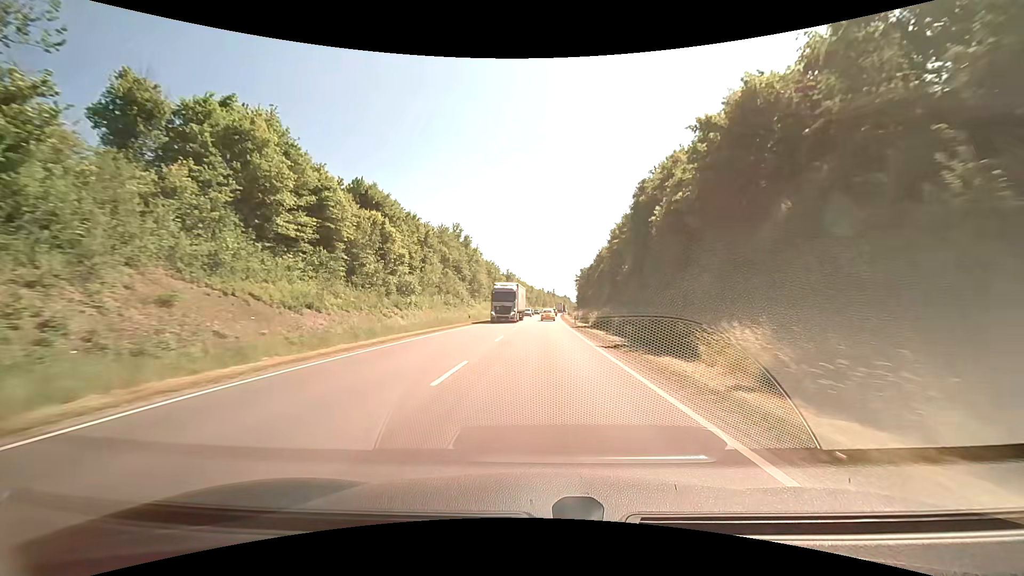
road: primary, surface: asphalt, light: Day
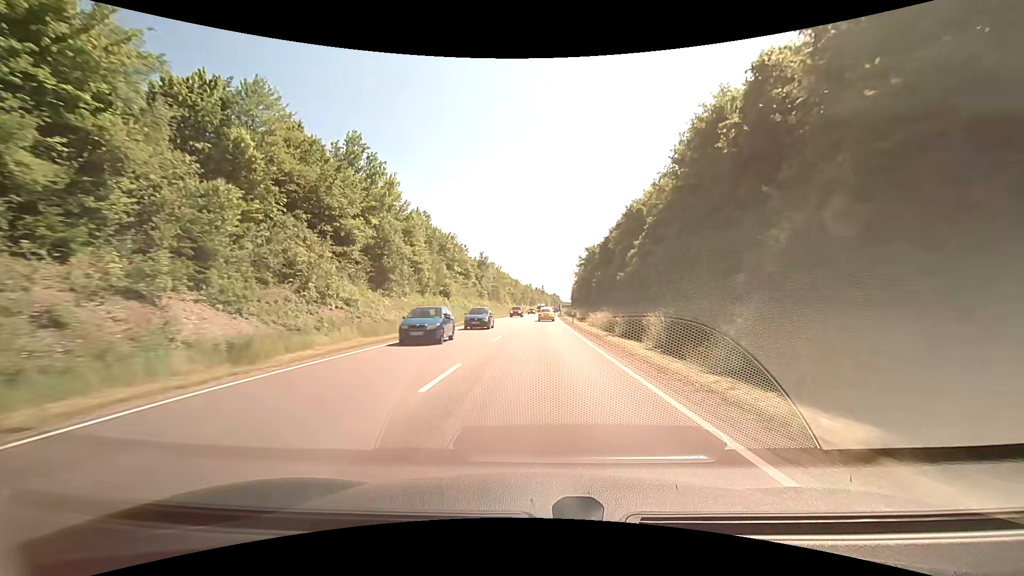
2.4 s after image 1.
(+0.4, +49.3) m; +1°
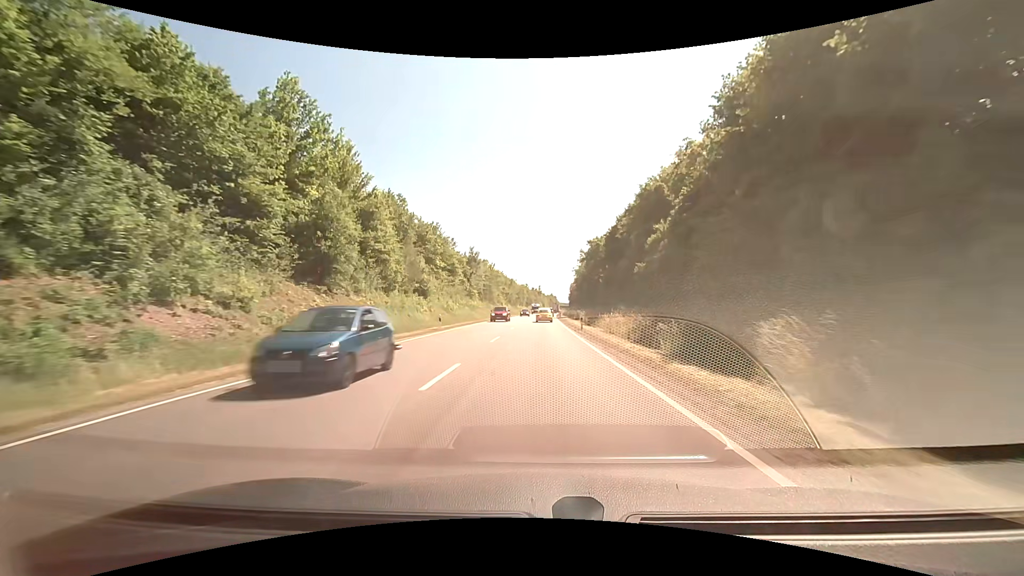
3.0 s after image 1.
(+0.1, +11.9) m; +1°
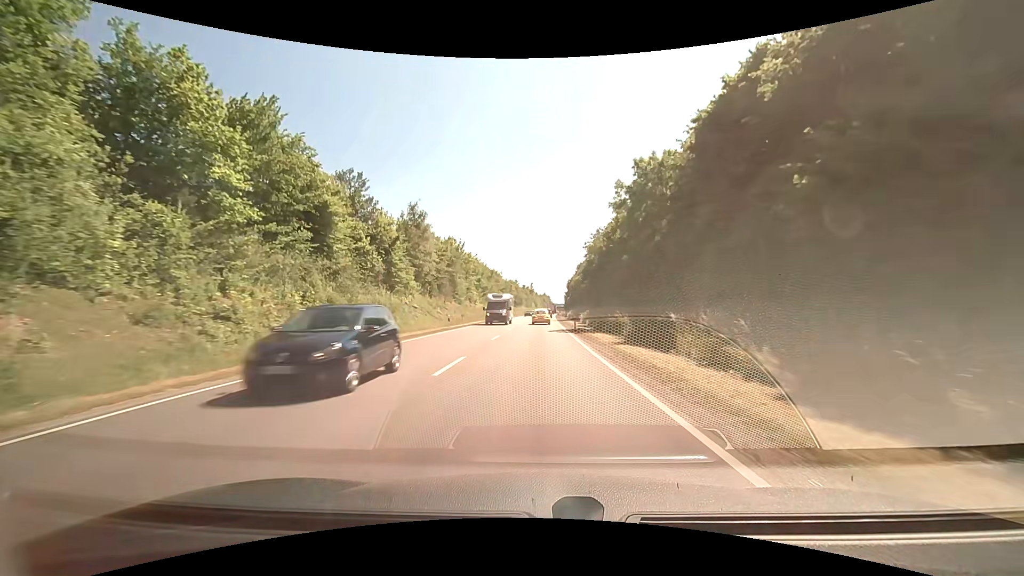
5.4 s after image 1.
(+0.3, +46.7) m; 0°
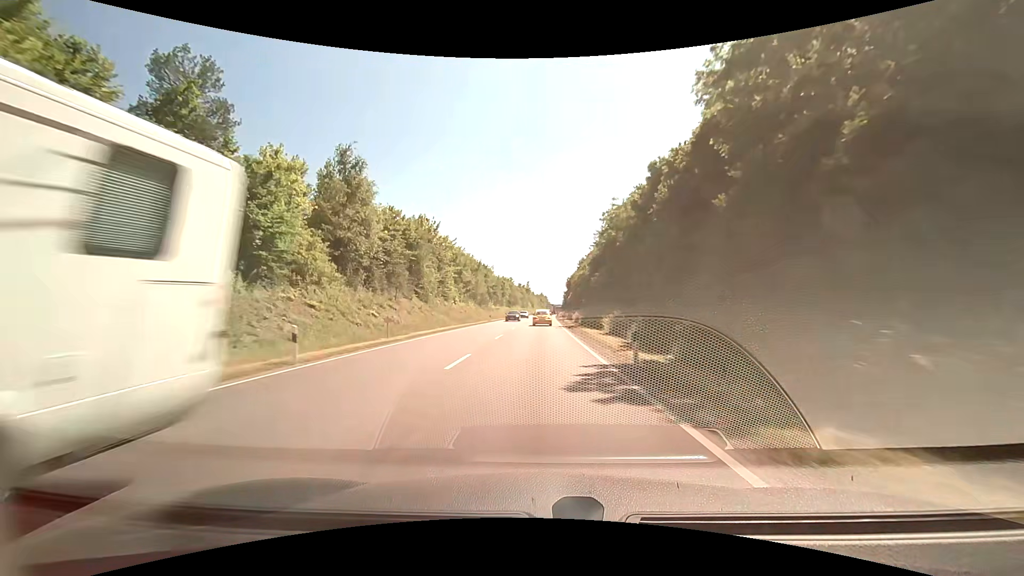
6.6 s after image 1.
(0.0, +23.1) m; 0°
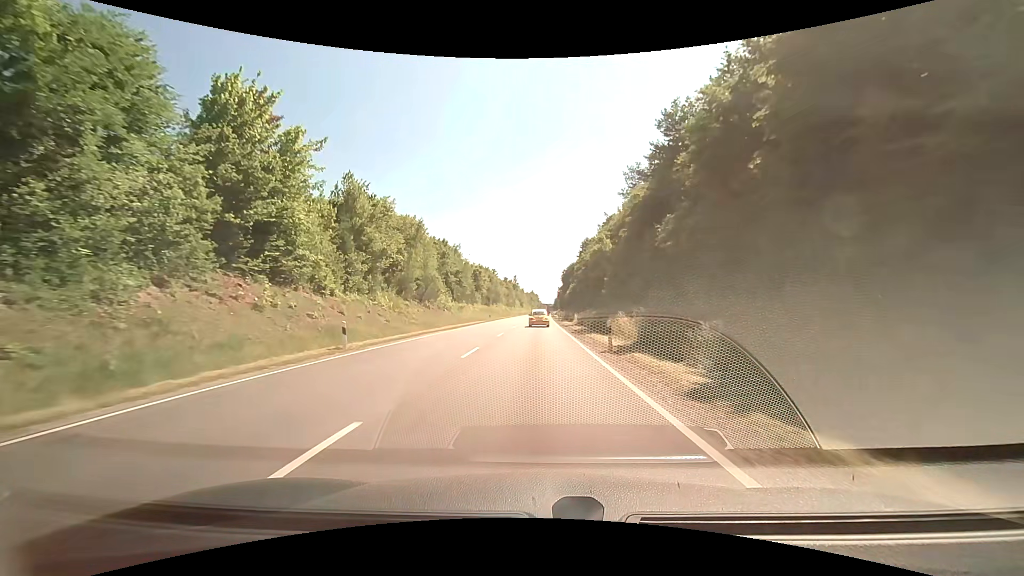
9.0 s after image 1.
(+0.6, +46.1) m; +1°
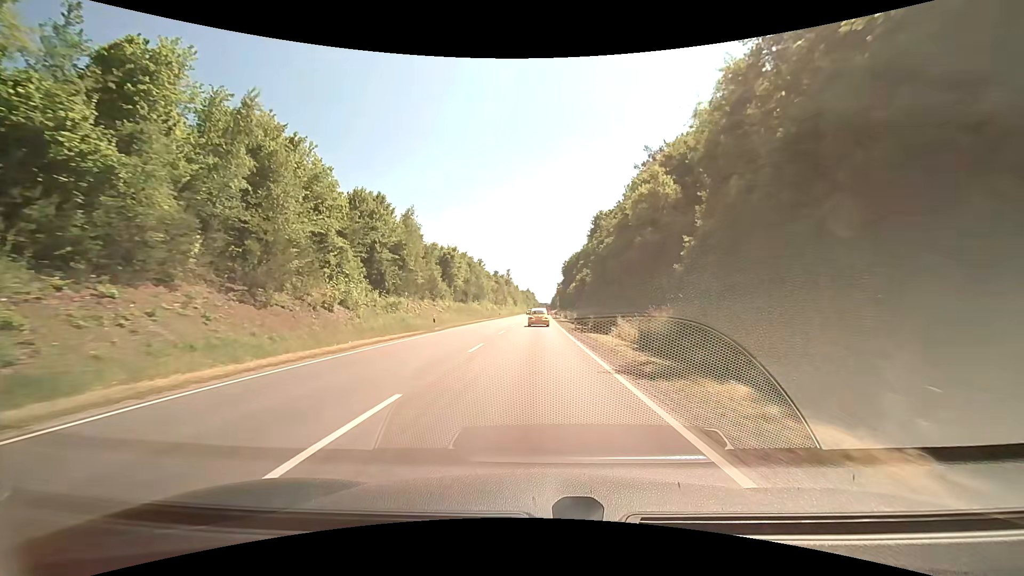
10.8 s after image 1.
(+0.1, +34.7) m; 0°
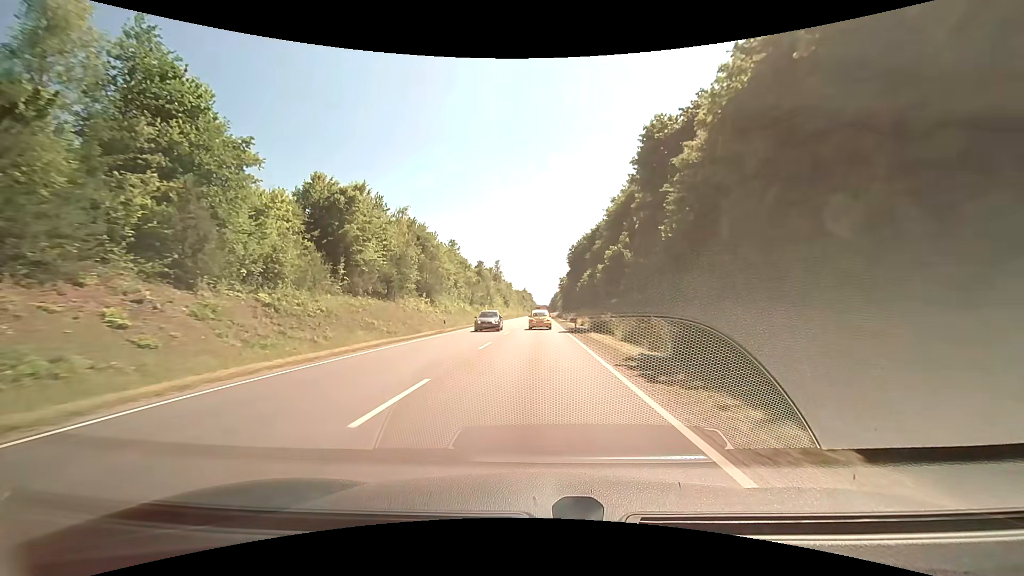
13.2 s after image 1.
(+0.1, +46.8) m; 0°
(0, +10) (0, +20) (0, +30) (0, +40) (+1, +50) (+1, +60) (+1, +70) (+2, +80) (+2, +90) (+2, +100) m
